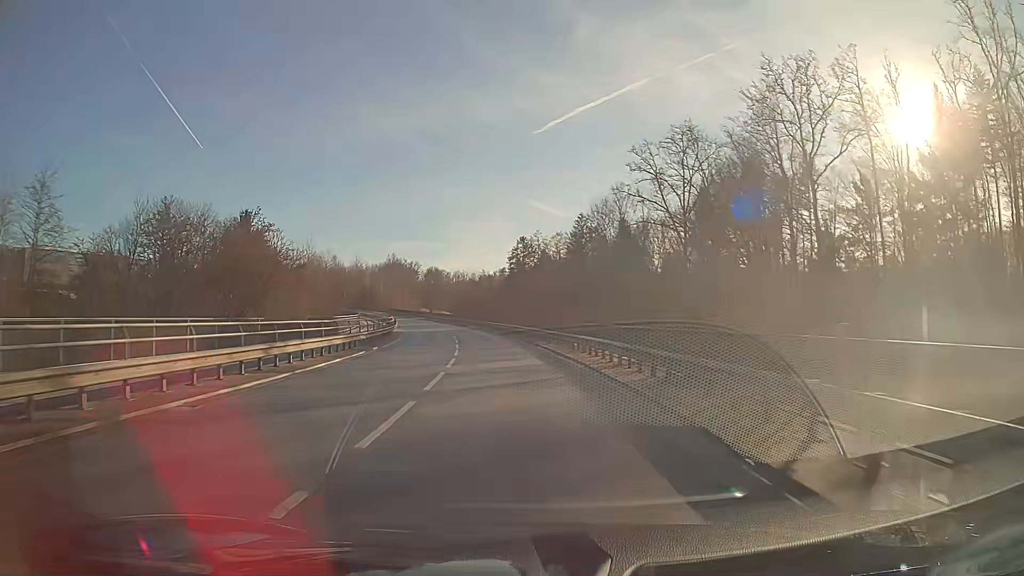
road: secondary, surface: asphalt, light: Day
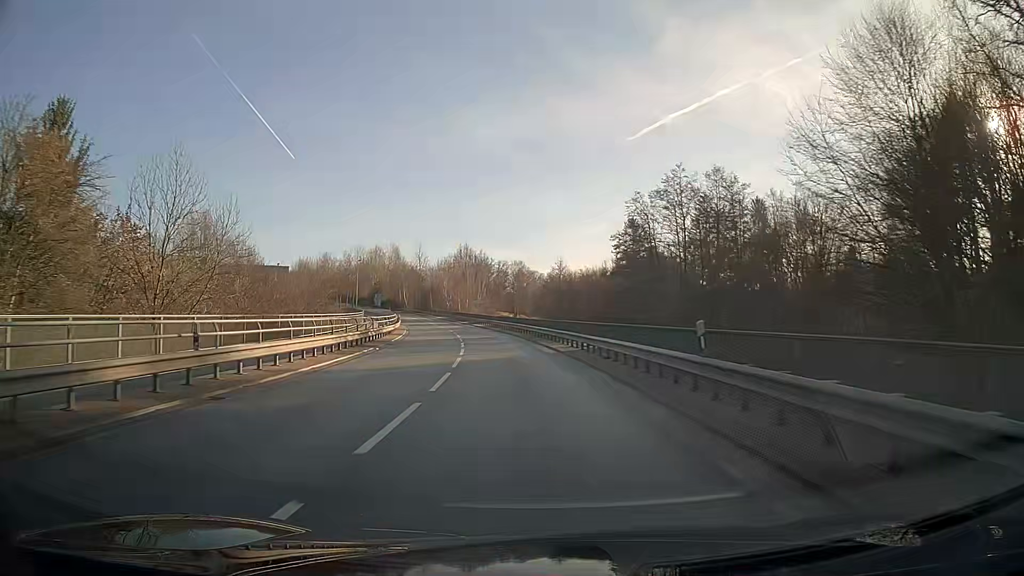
(-3.1, +42.7) m; -8°
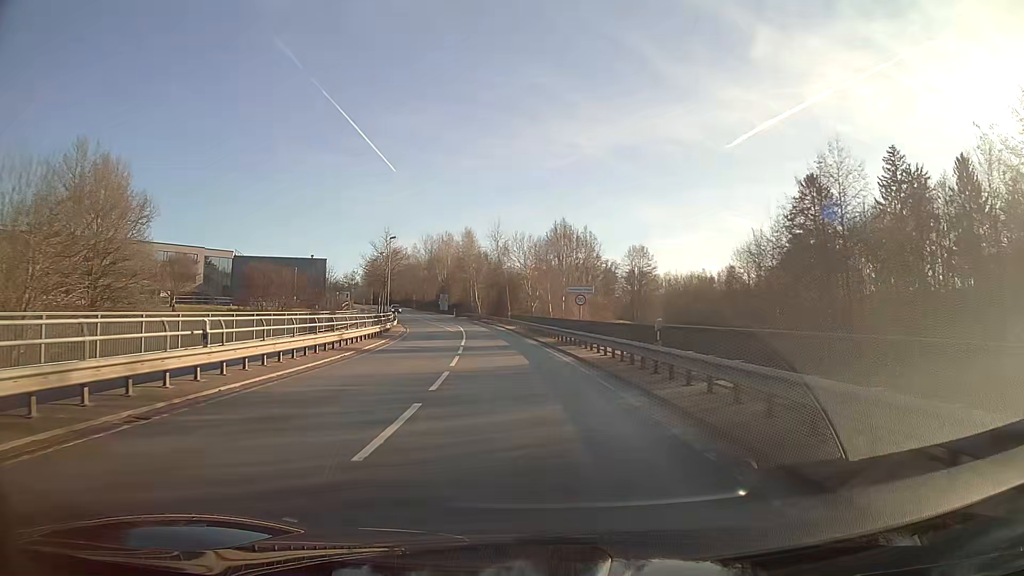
(-3.7, +48.3) m; -9°
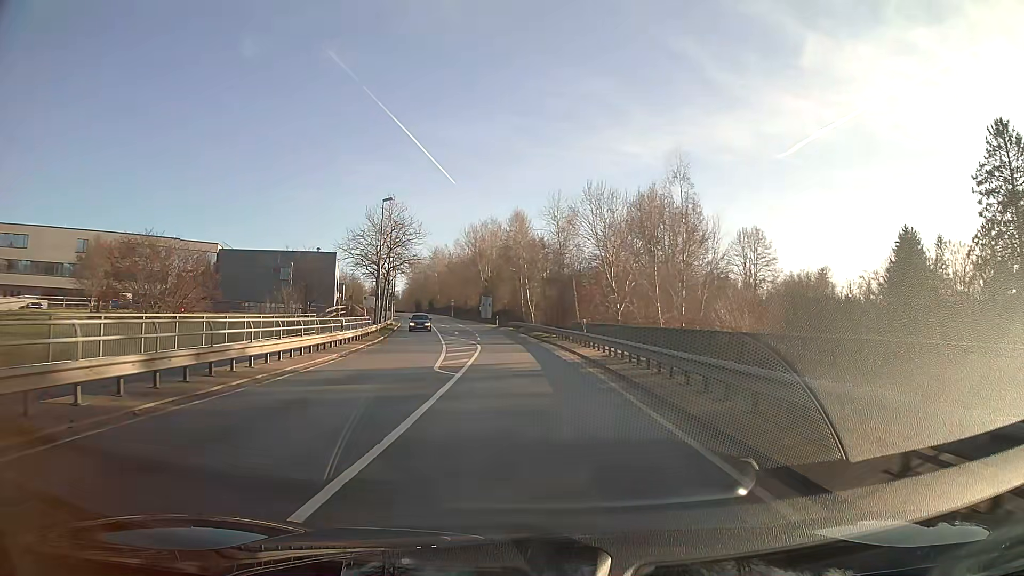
(-1.6, +32.4) m; -5°
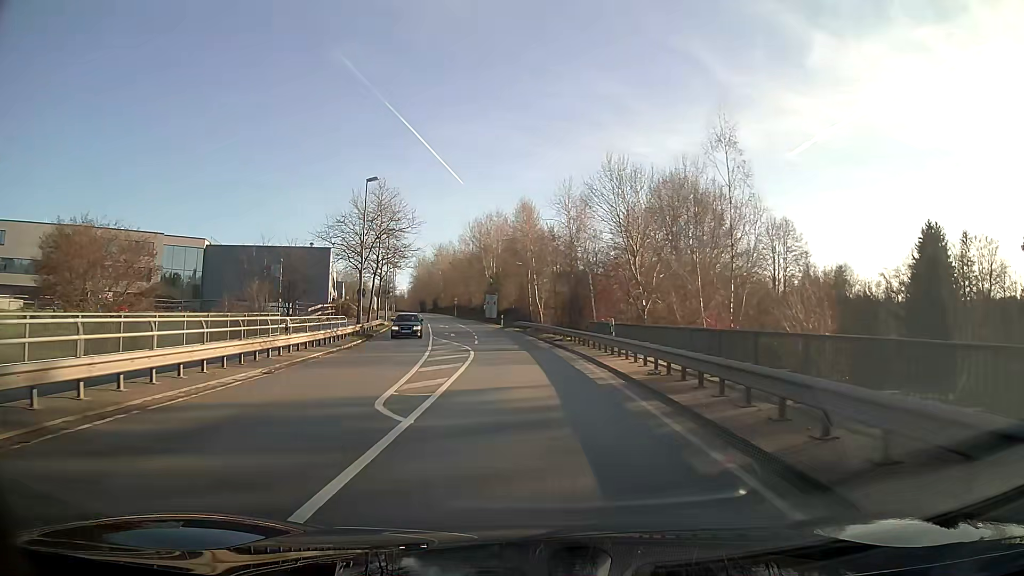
(0.0, +7.6) m; -1°
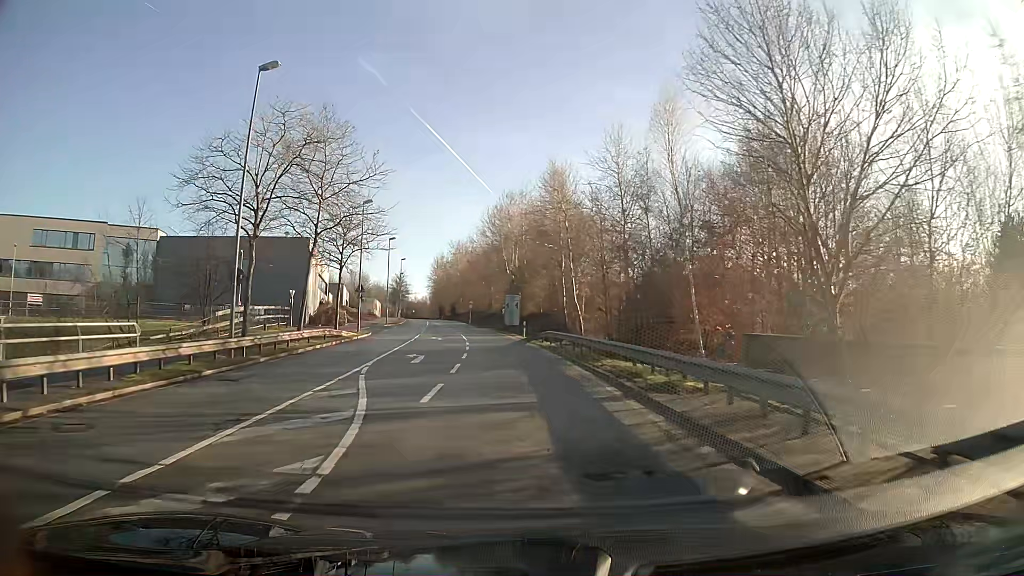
(-0.5, +22.4) m; -3°
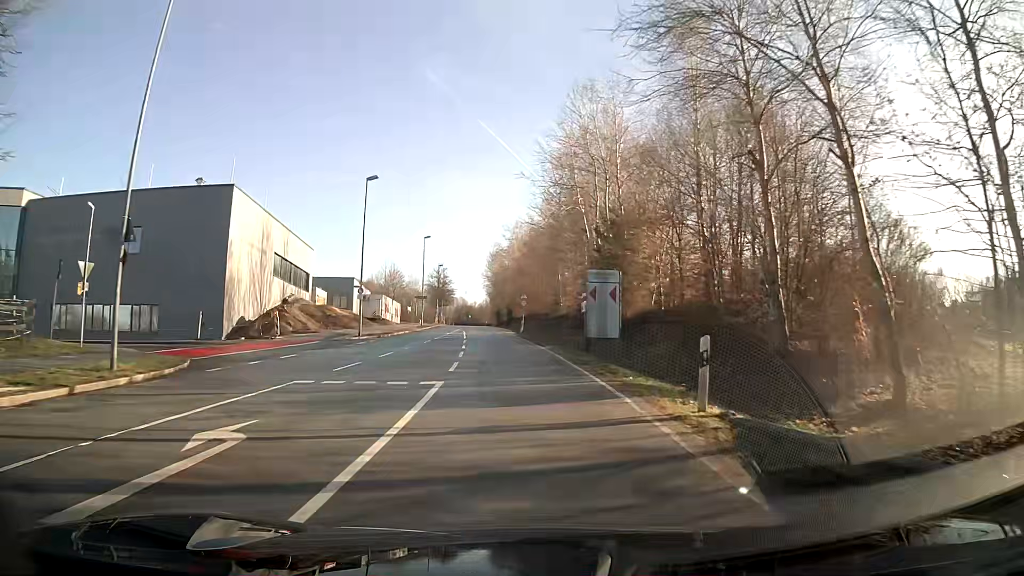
(-2.1, +37.9) m; -6°
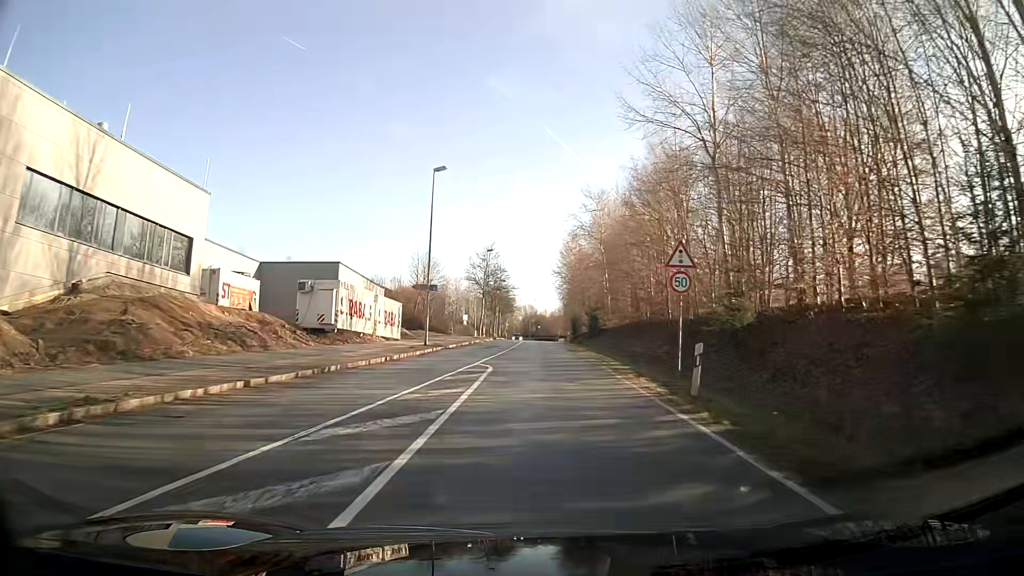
(-2.2, +39.2) m; -5°
